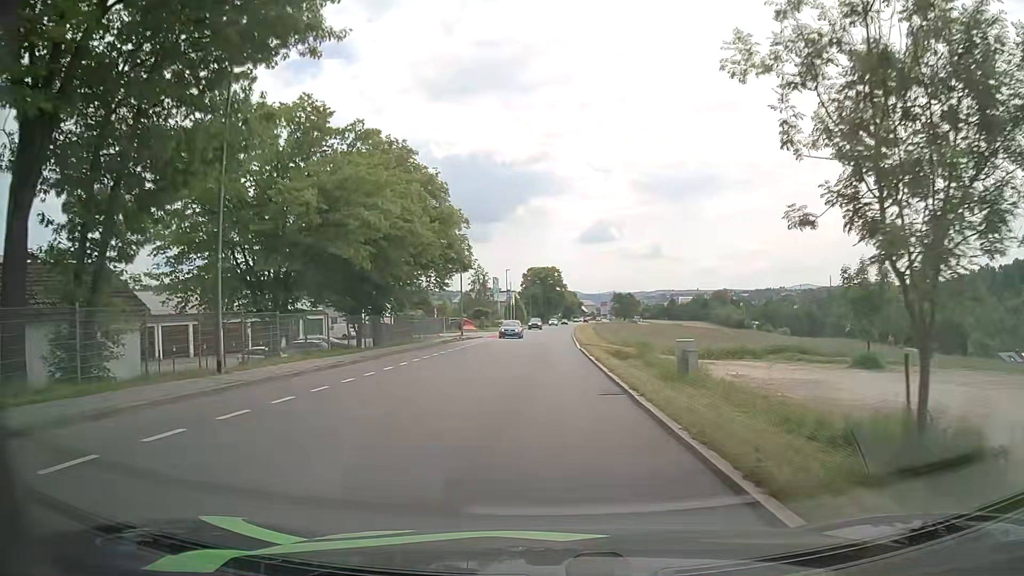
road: tertiary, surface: asphalt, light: Day
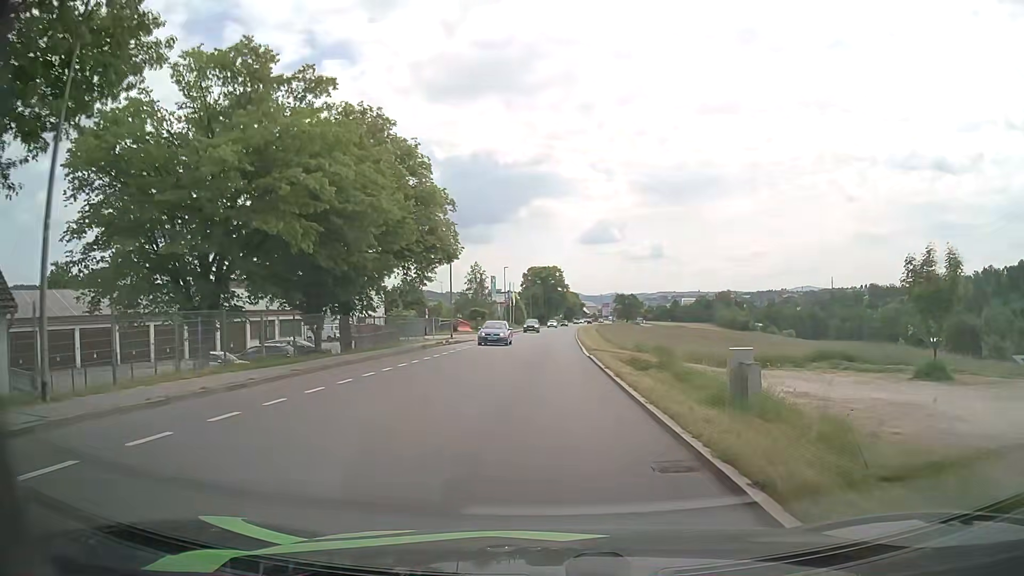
(0.0, +6.4) m; 0°
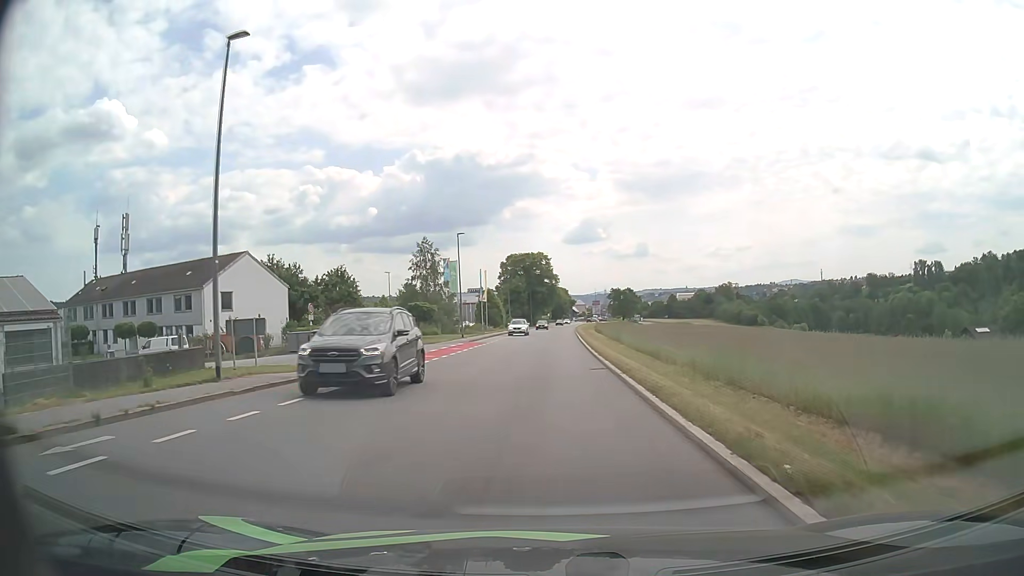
(+0.1, +33.7) m; +1°
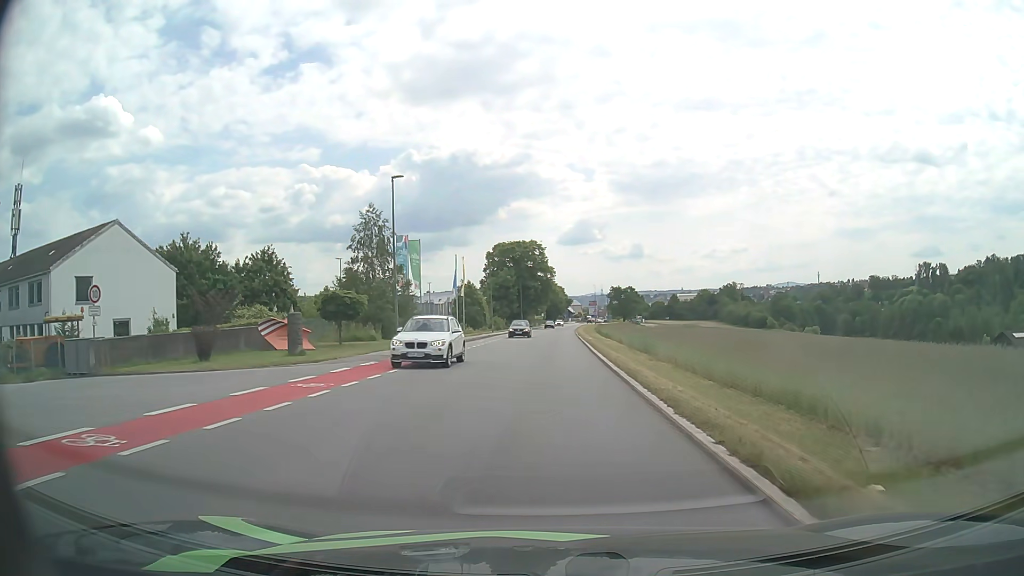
(0.0, +20.9) m; 0°
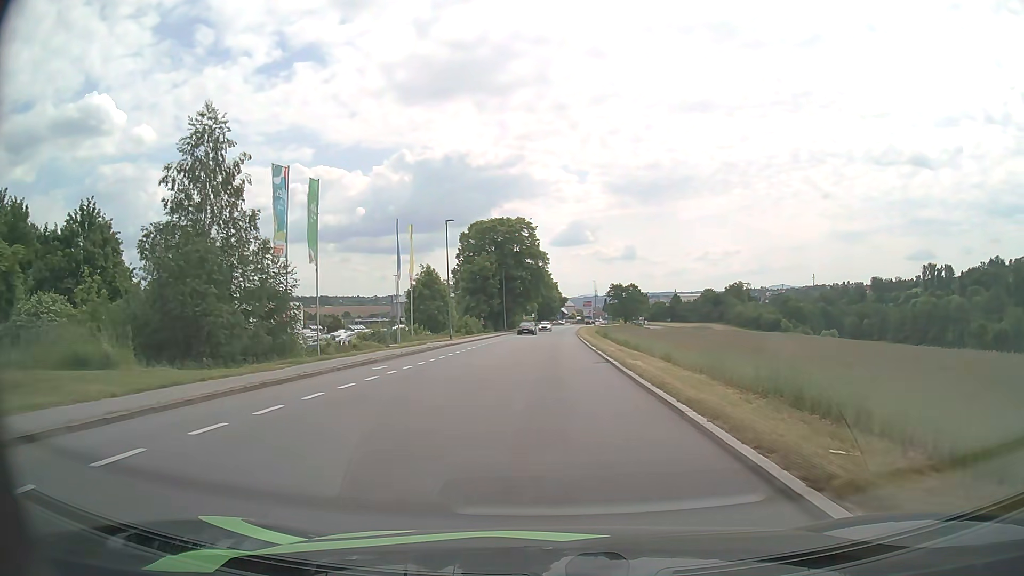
(0.0, +26.7) m; +1°
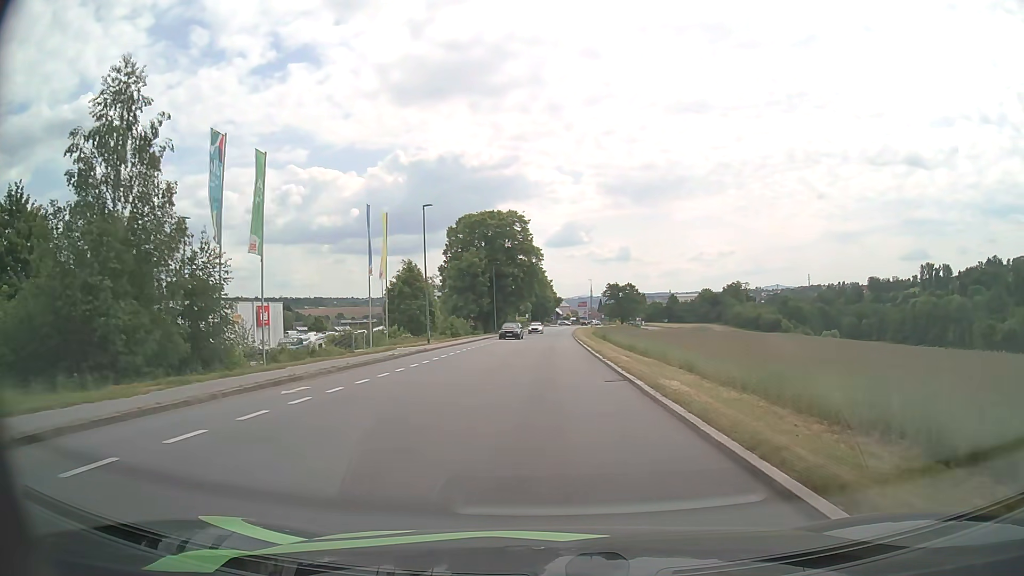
(0.0, +6.5) m; 0°
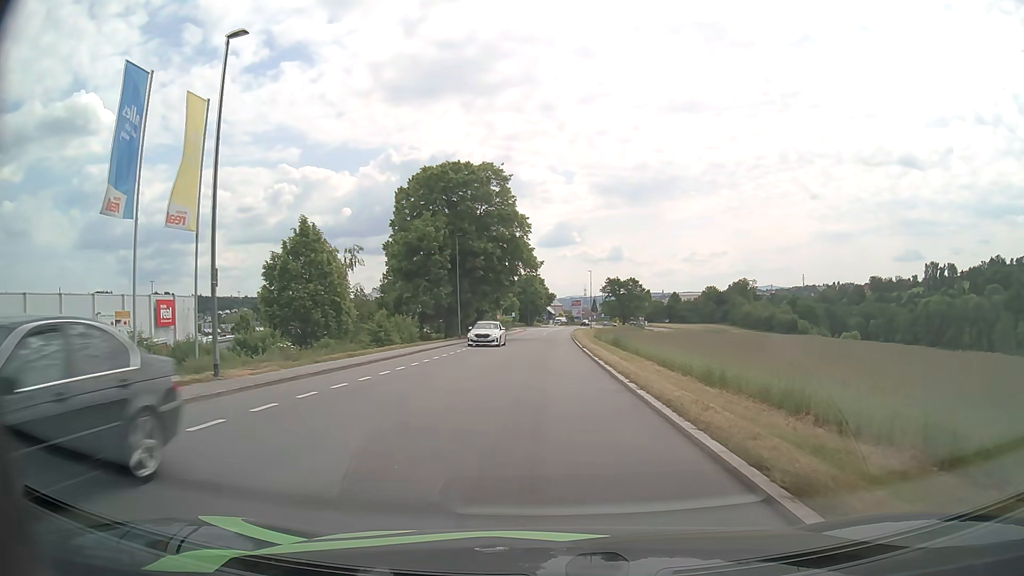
(+0.2, +25.2) m; +1°
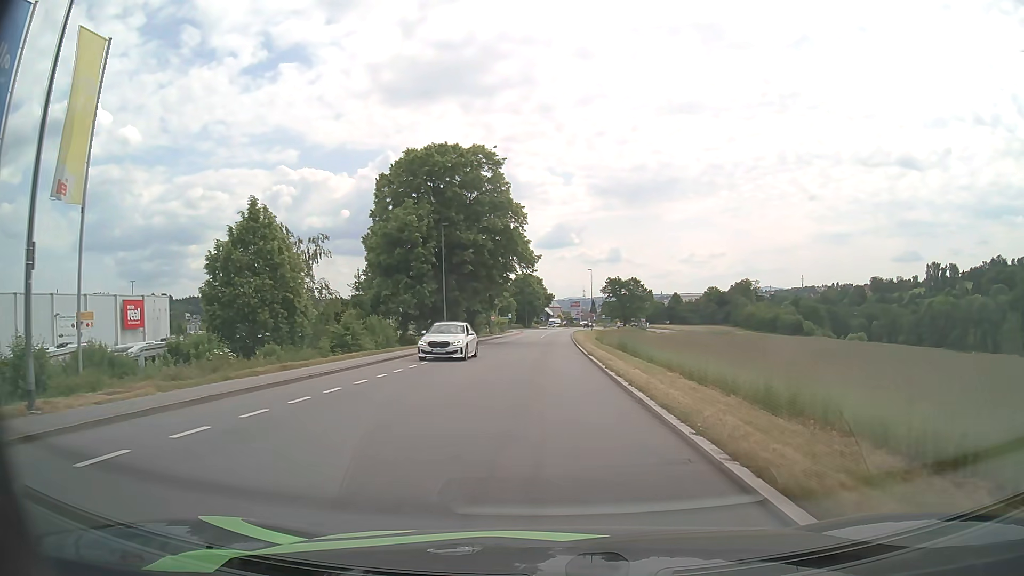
(0.0, +6.4) m; 0°
(0, +10) (0, +20) (0, +30) (0, +40) (0, +50) (+1, +60) (+1, +70) (+1, +80) (+2, +90) (+2, +100) m
